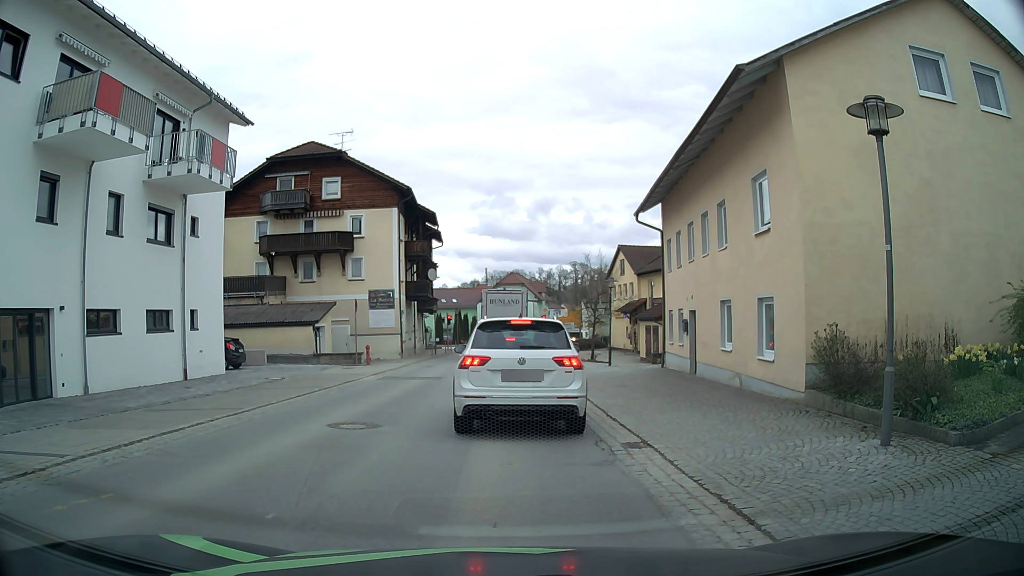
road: secondary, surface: asphalt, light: Day
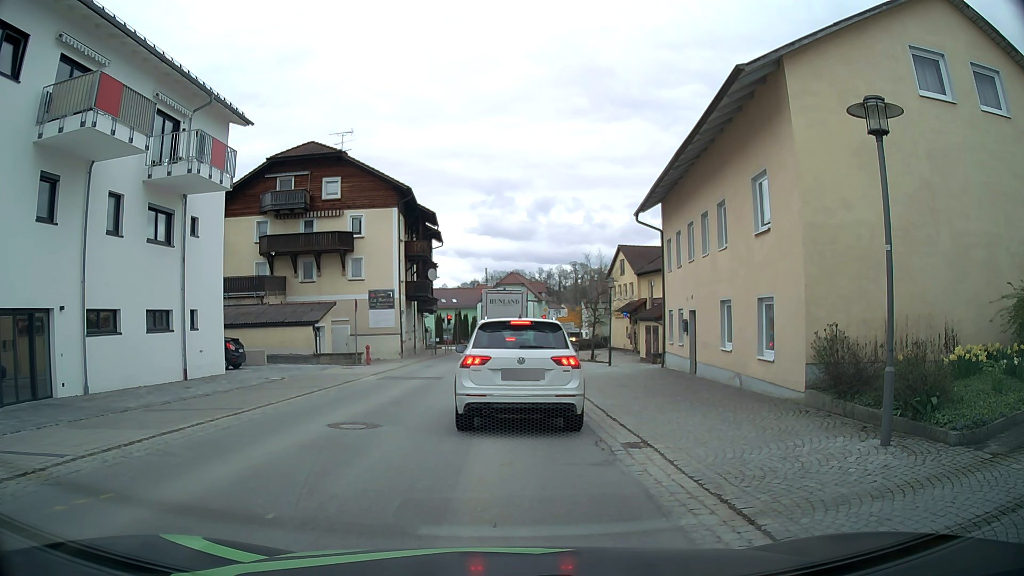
(0.0, 0.0) m; 0°
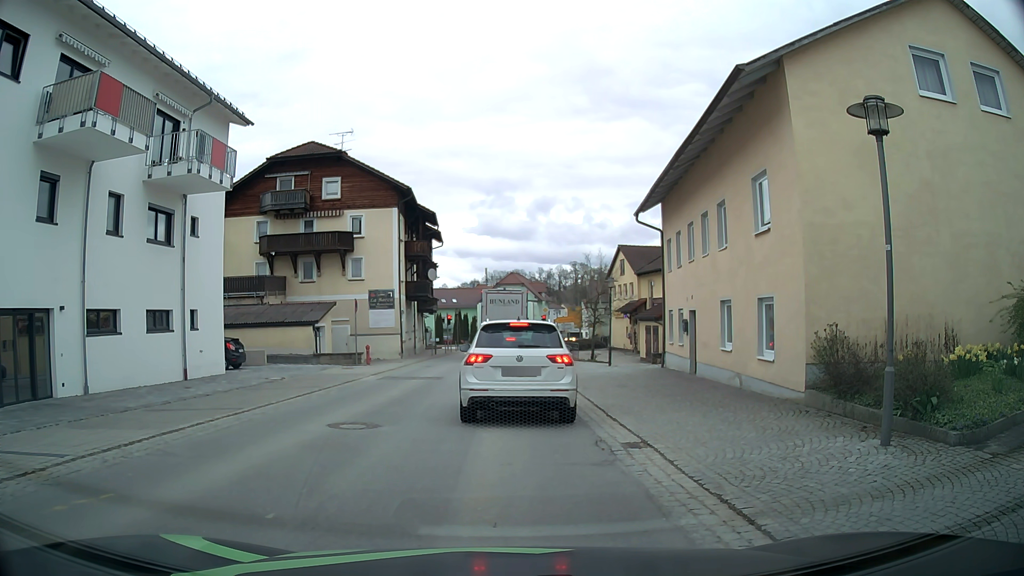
(0.0, 0.0) m; 0°
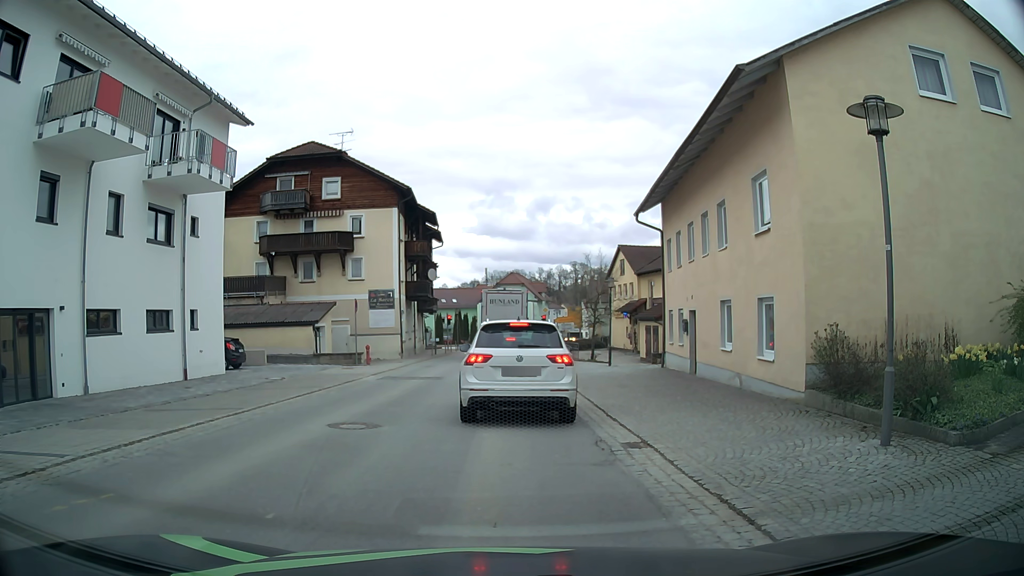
(0.0, 0.0) m; 0°
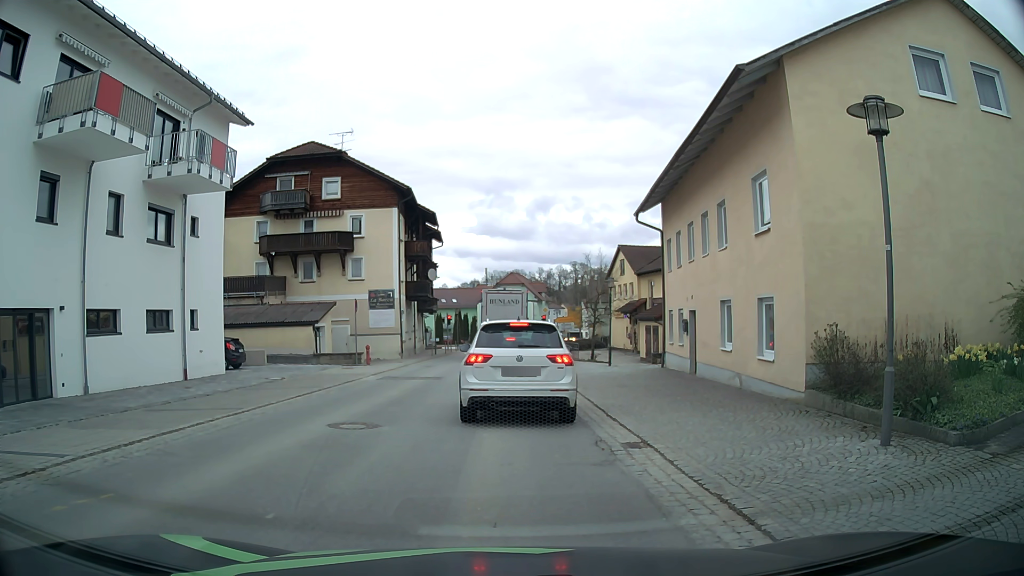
(0.0, 0.0) m; 0°
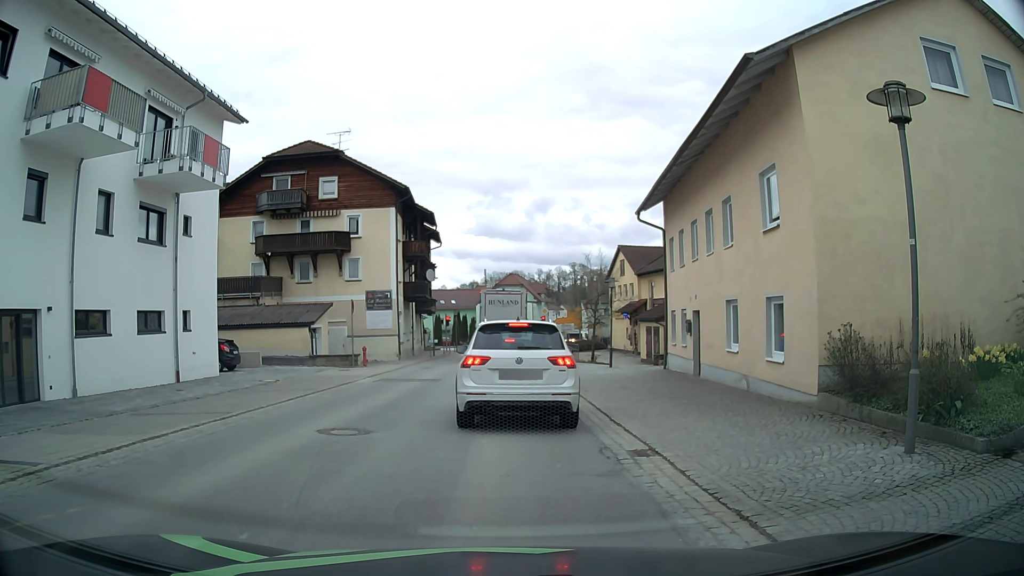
(0.0, +0.5) m; 0°
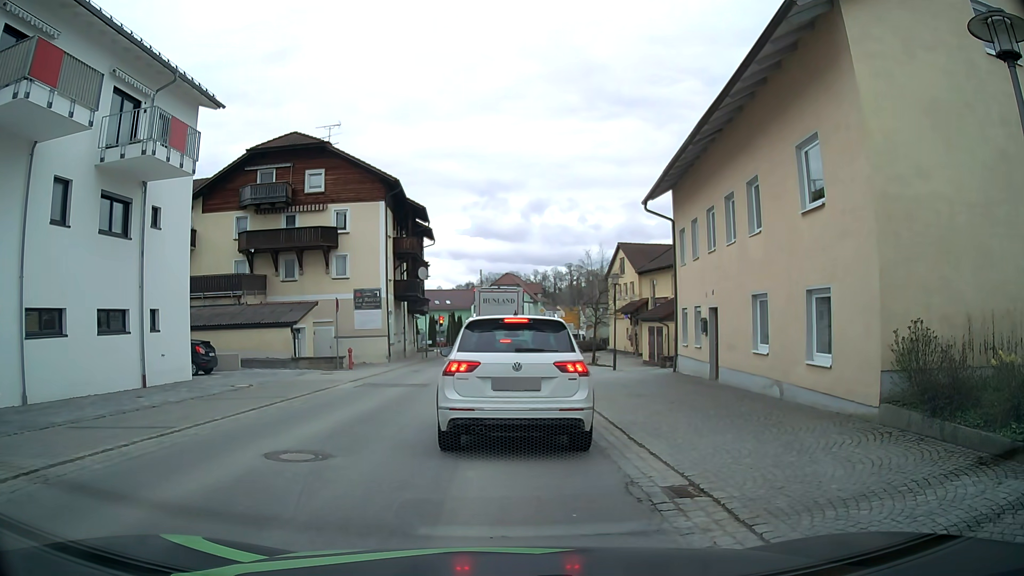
(0.0, +2.1) m; 0°
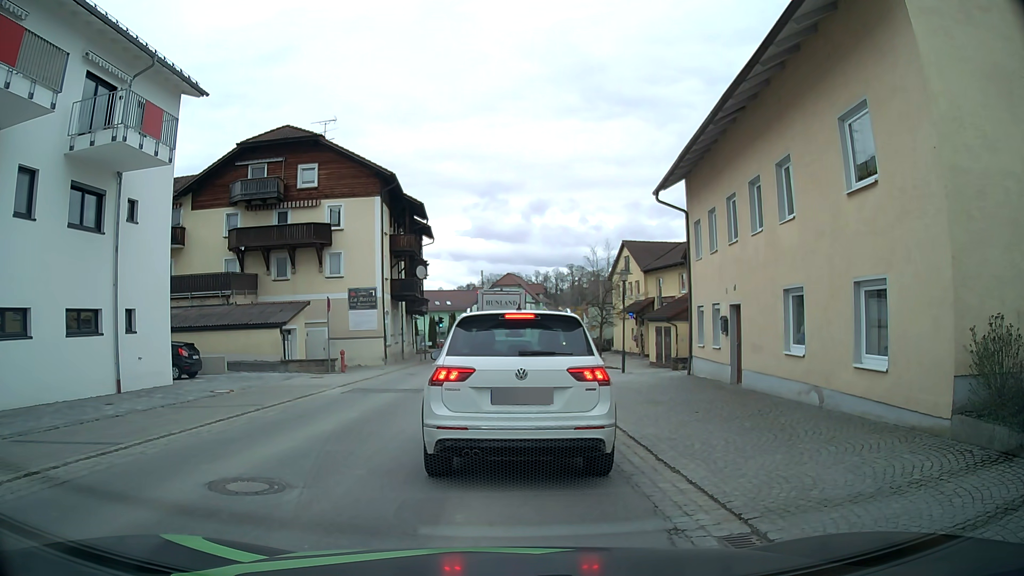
(0.0, +1.7) m; 0°
